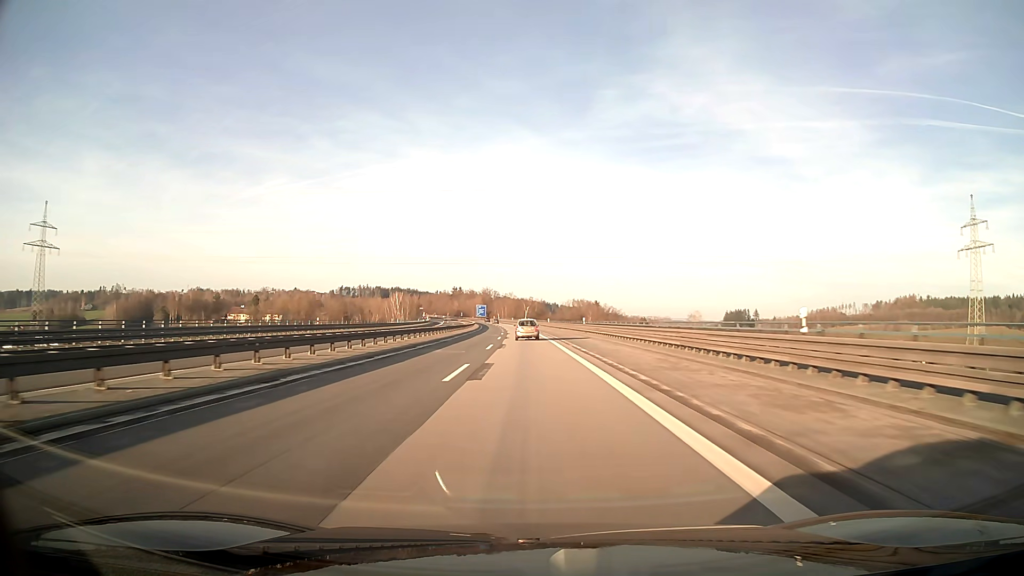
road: motorway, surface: asphalt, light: Day
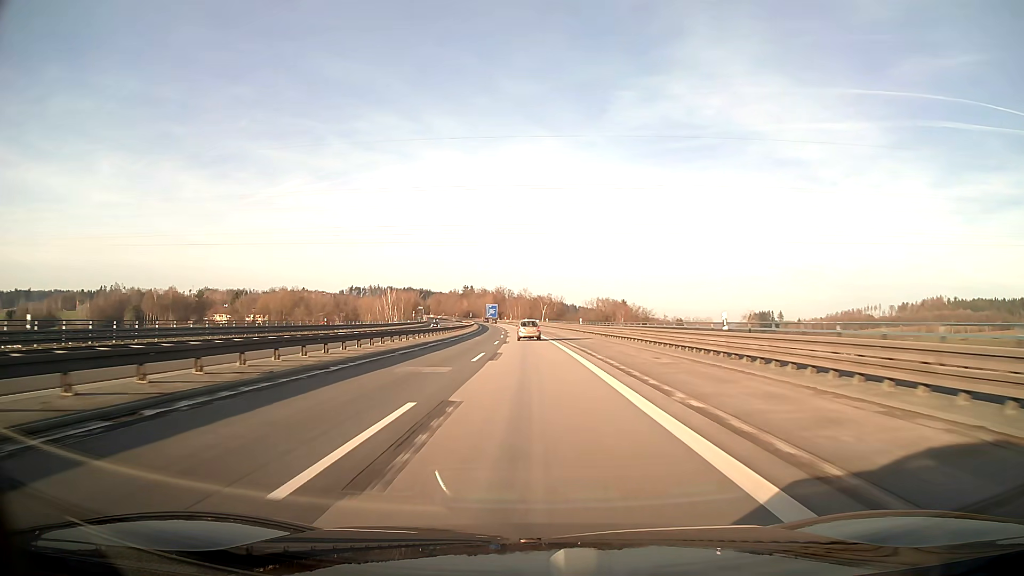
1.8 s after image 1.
(-0.6, +46.6) m; -1°
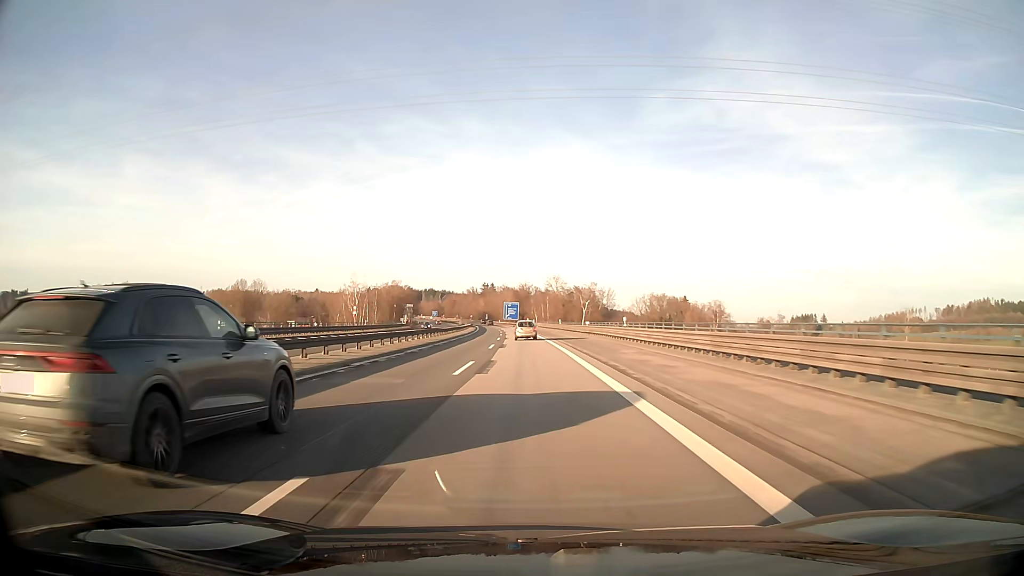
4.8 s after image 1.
(-1.5, +78.3) m; -2°
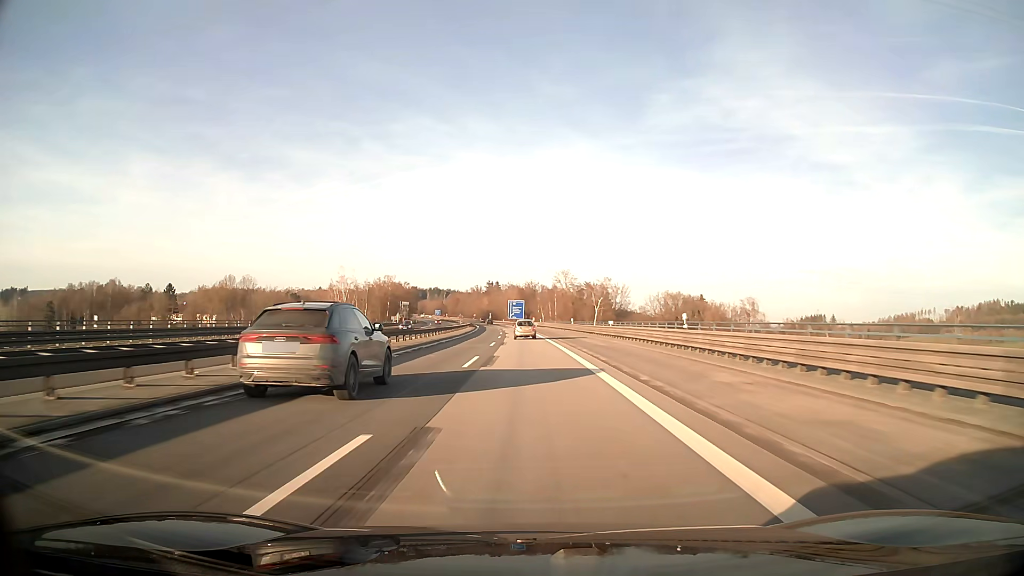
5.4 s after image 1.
(-0.1, +15.7) m; -1°
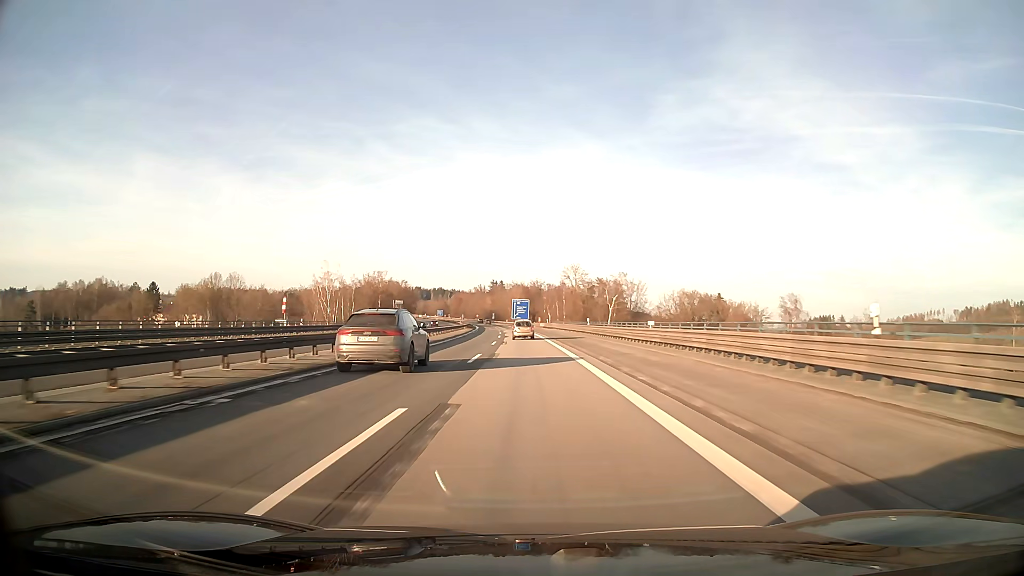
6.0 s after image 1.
(-0.1, +15.7) m; 0°
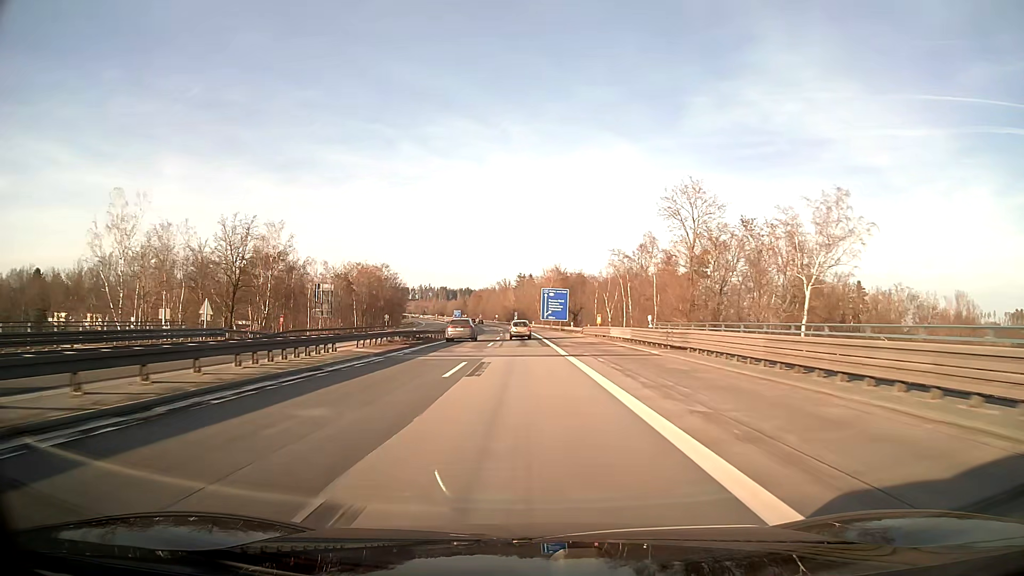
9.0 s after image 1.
(-1.8, +78.8) m; -3°
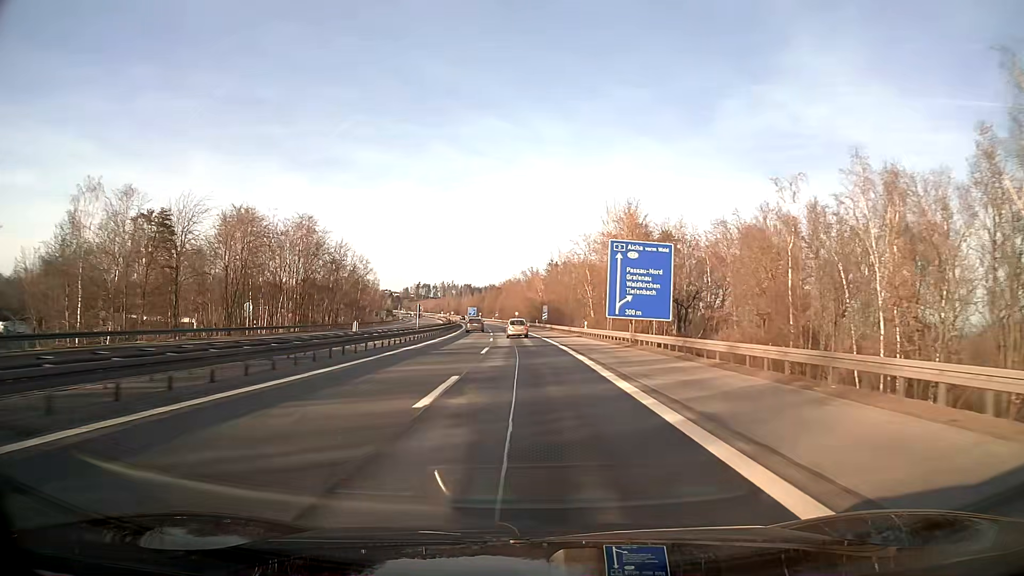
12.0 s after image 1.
(-1.9, +78.9) m; -3°
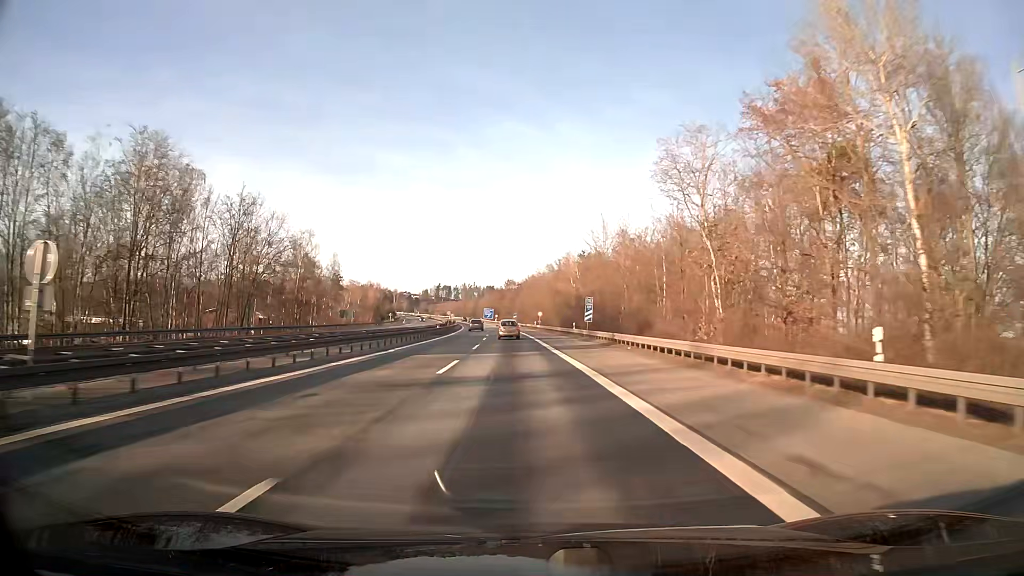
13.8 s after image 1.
(-0.8, +47.3) m; -2°
(0, +10) (0, +20) (0, +30) (-1, +40) (-1, +50) (-2, +60) (-2, +70) (-3, +80) (-4, +90) (-4, +100) m
